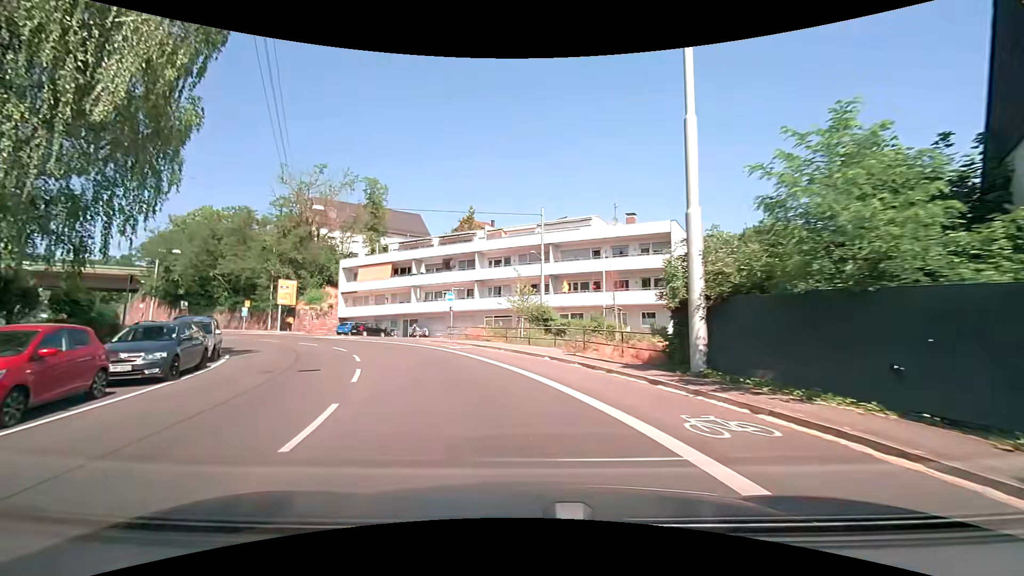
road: secondary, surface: asphalt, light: Day
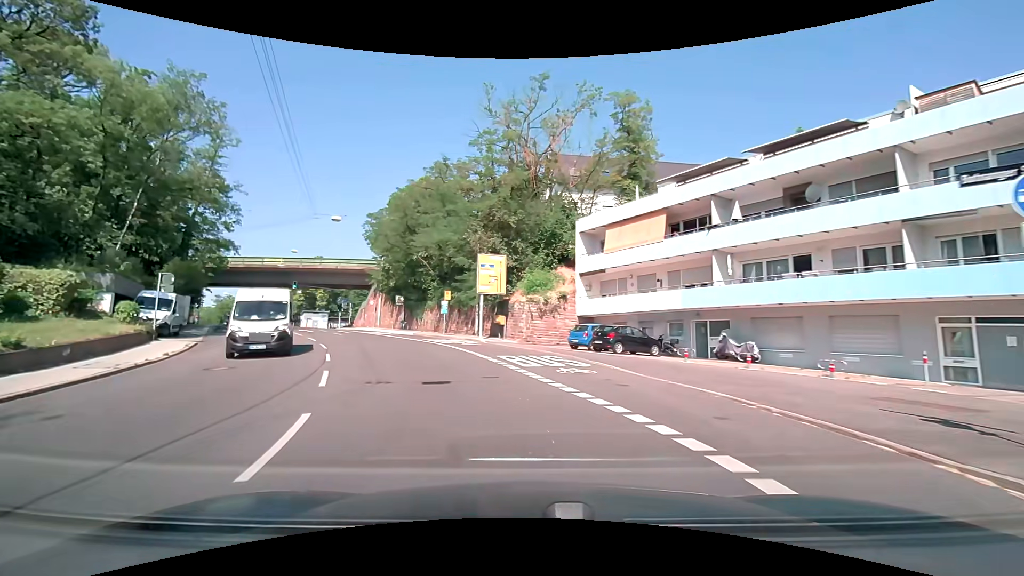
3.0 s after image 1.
(-6.1, +25.4) m; -30°
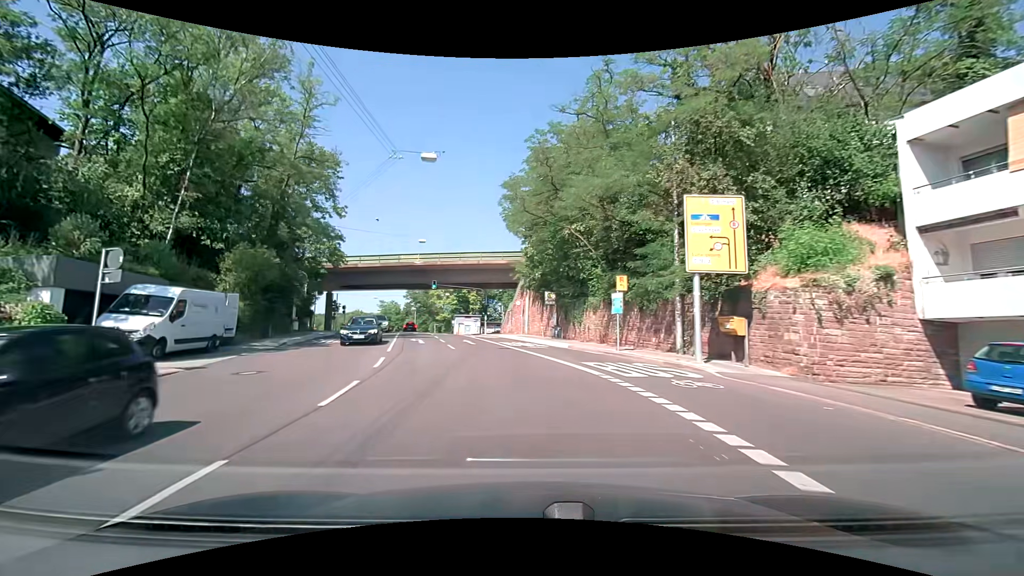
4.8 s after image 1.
(-2.3, +14.9) m; -19°
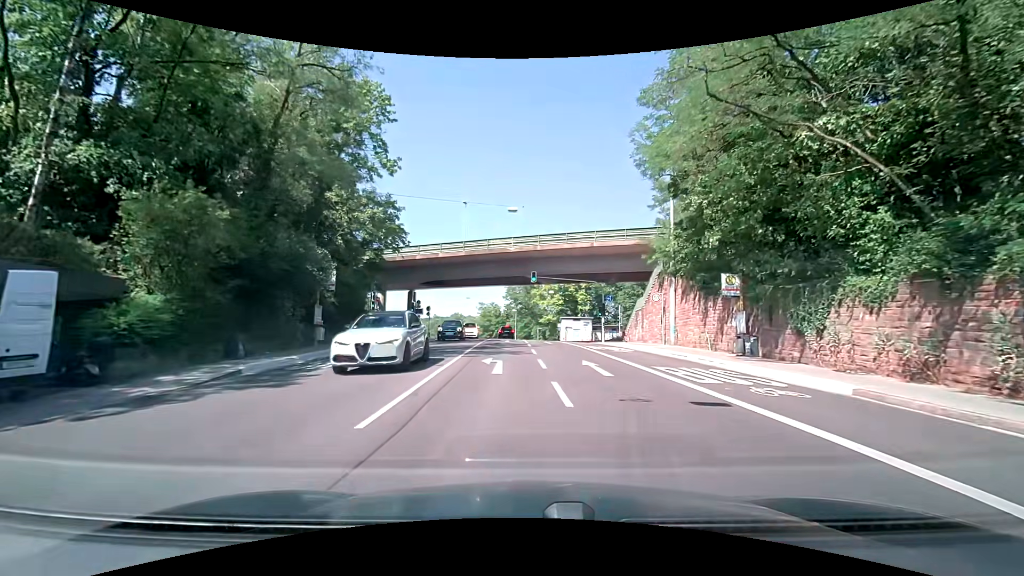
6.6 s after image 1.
(-1.8, +14.5) m; -11°
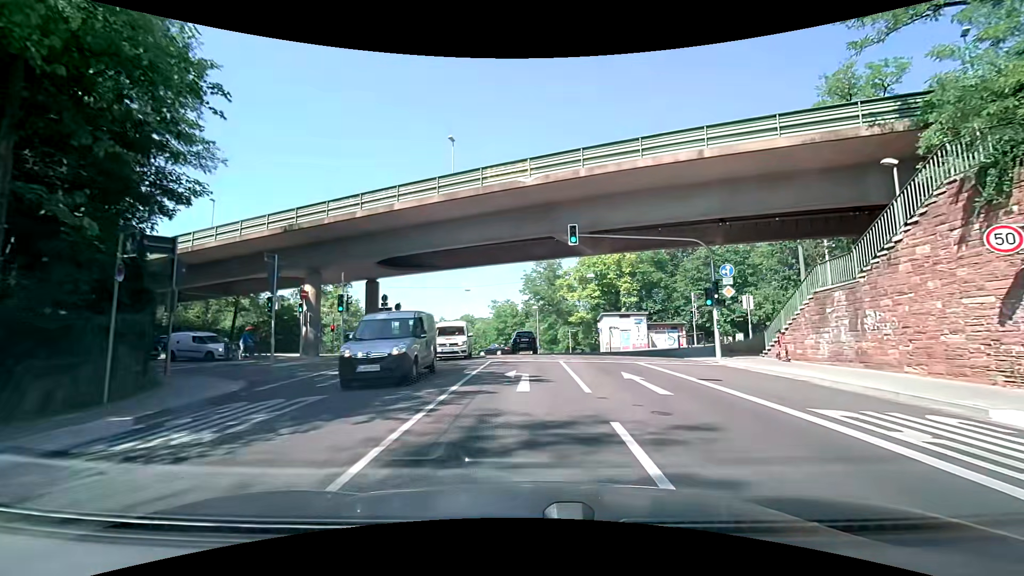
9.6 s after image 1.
(-0.7, +21.9) m; -3°
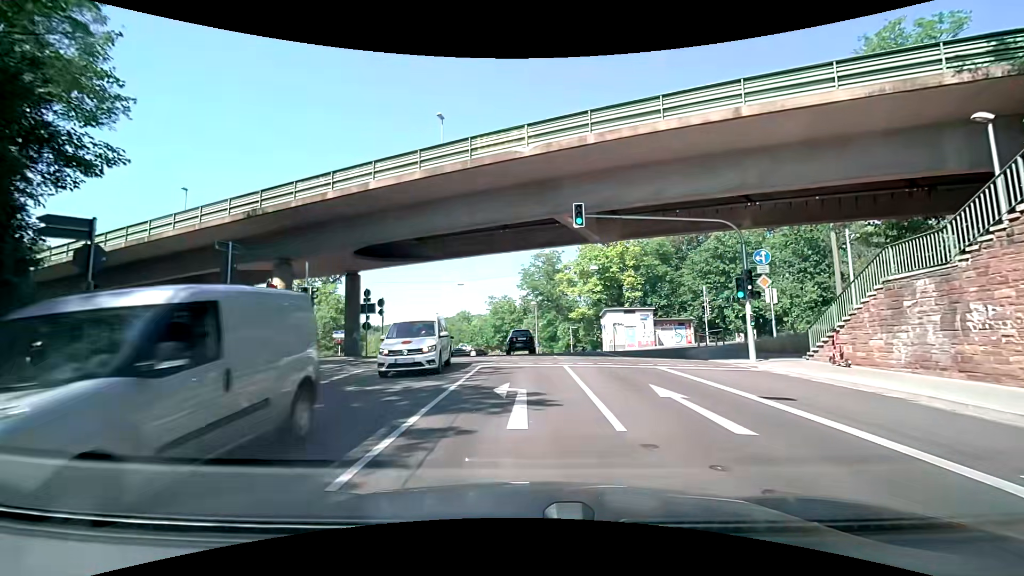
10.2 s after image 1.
(0.0, +3.5) m; +2°
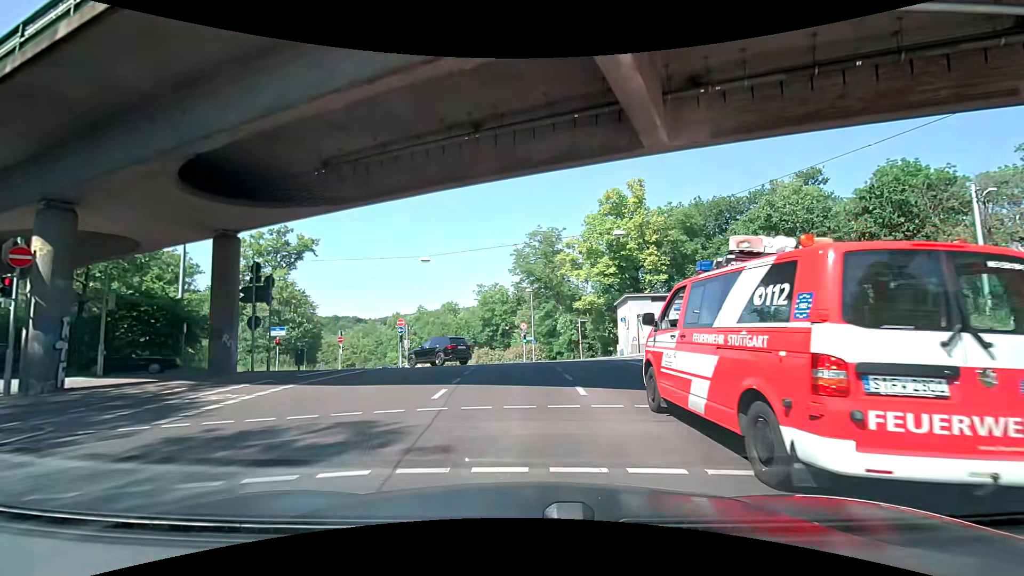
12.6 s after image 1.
(-0.2, +13.3) m; -1°
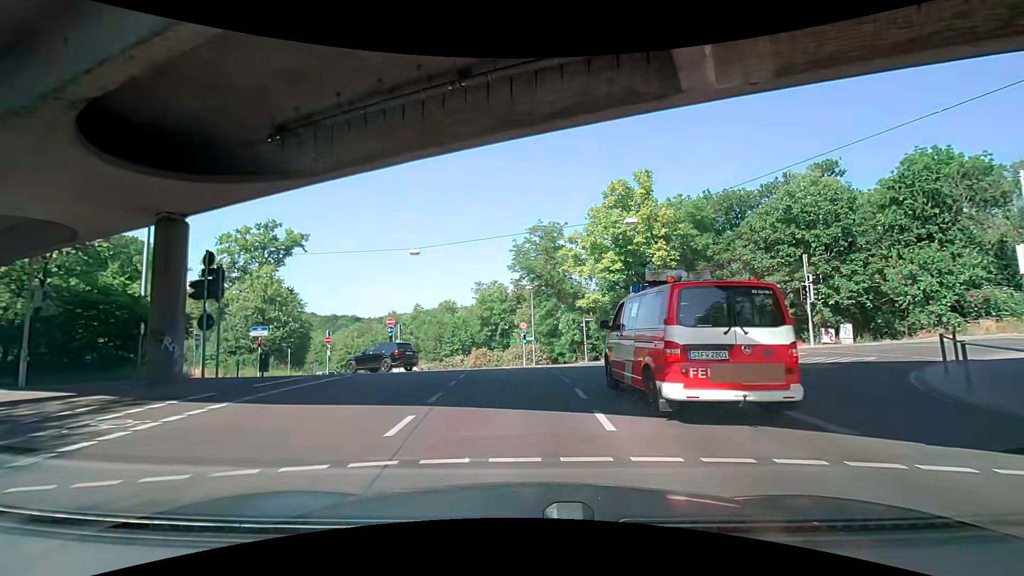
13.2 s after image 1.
(-0.1, +3.1) m; -1°
